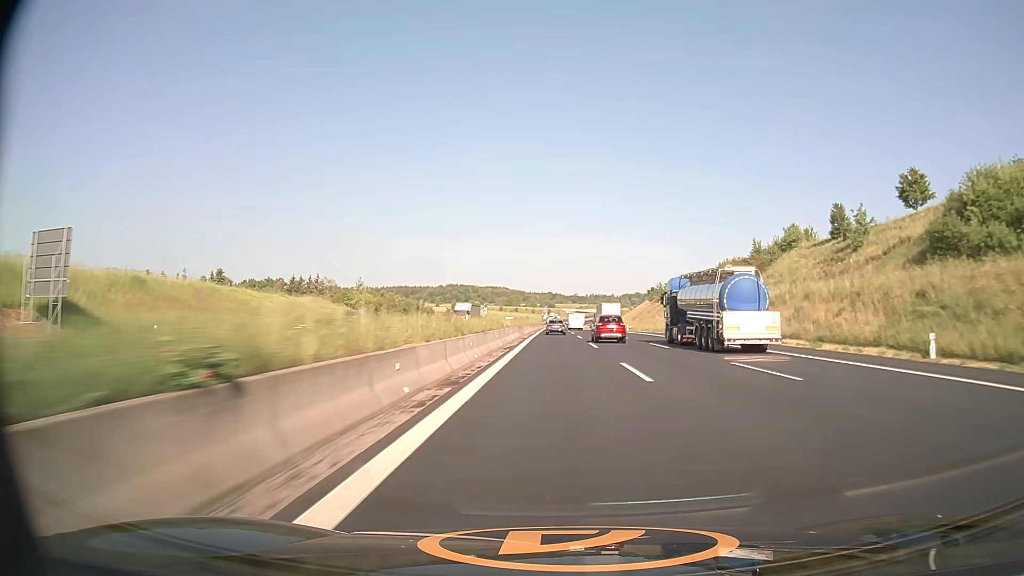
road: motorway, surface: asphalt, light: Day
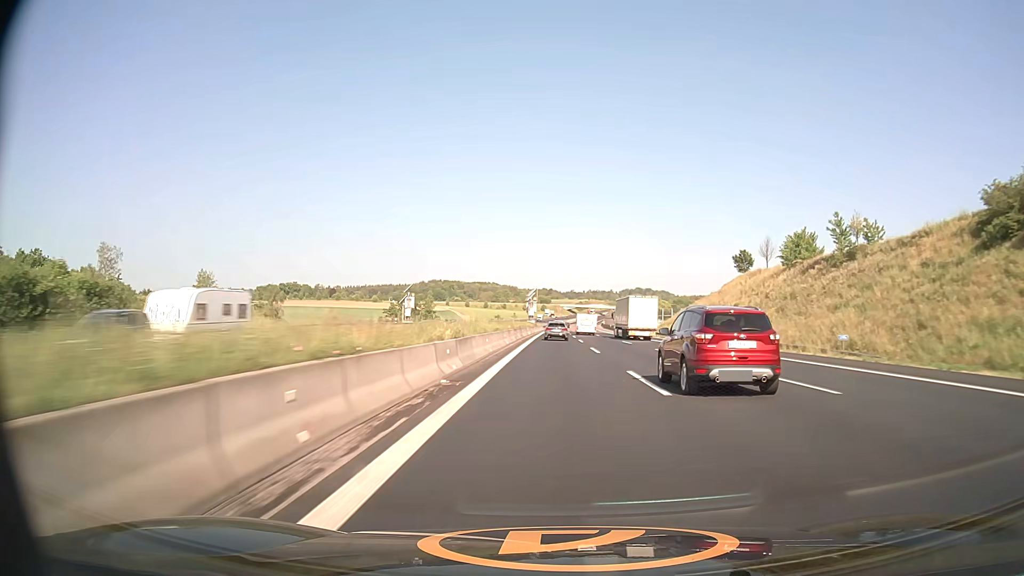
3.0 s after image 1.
(+0.4, +109.5) m; 0°
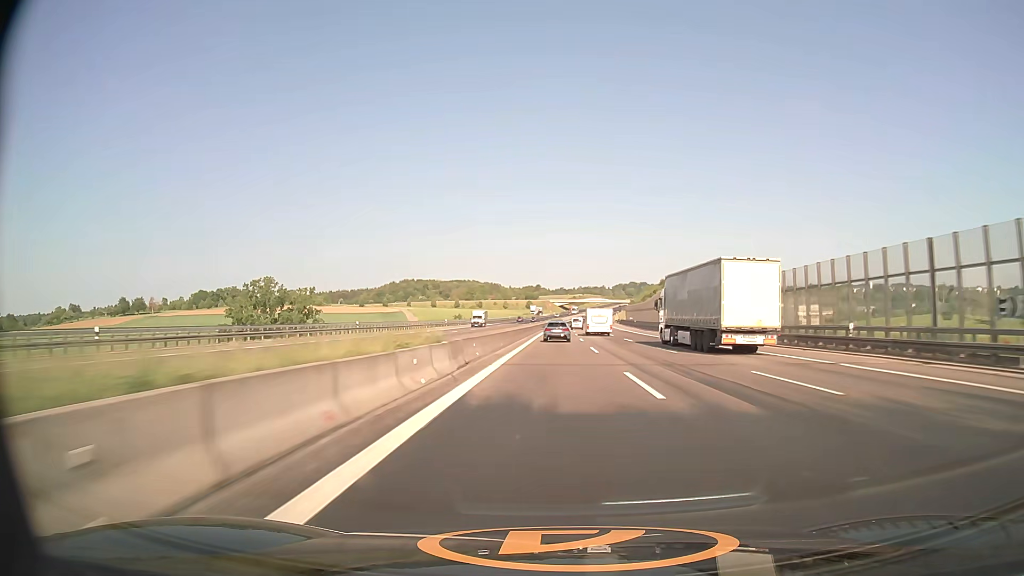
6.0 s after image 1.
(+0.9, +108.5) m; +1°
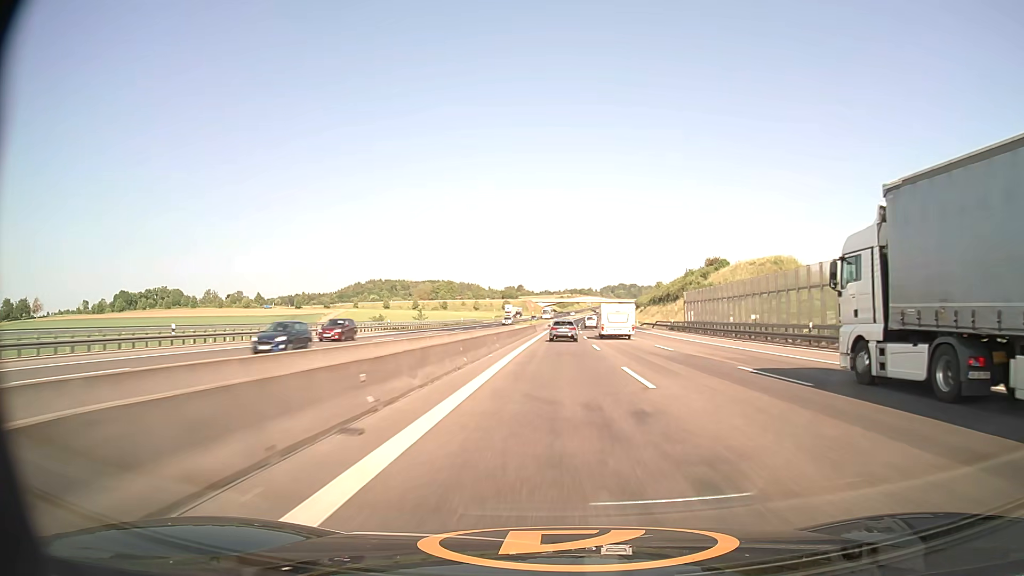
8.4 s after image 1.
(+0.8, +88.1) m; +1°
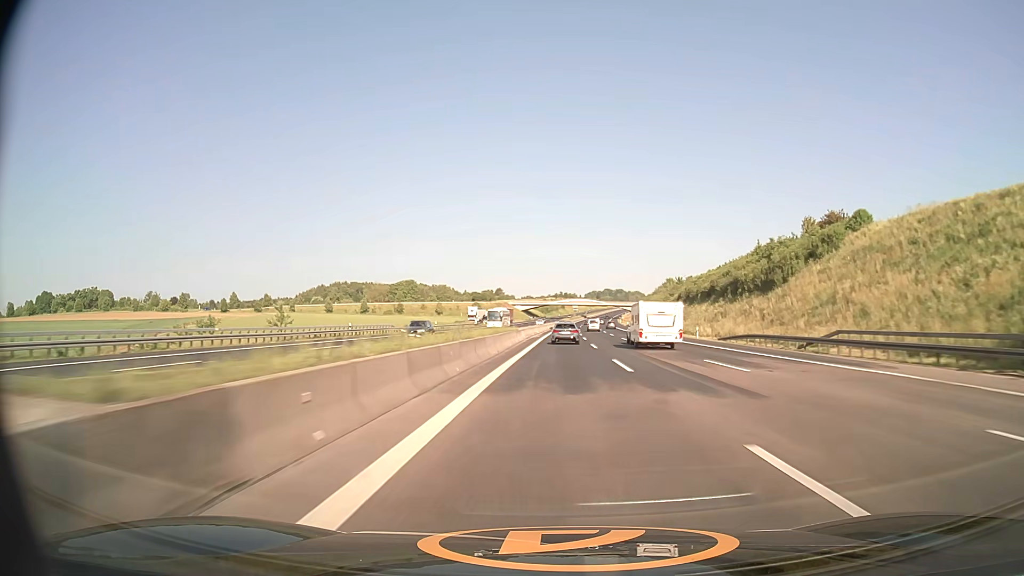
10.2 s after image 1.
(+0.7, +66.6) m; +1°
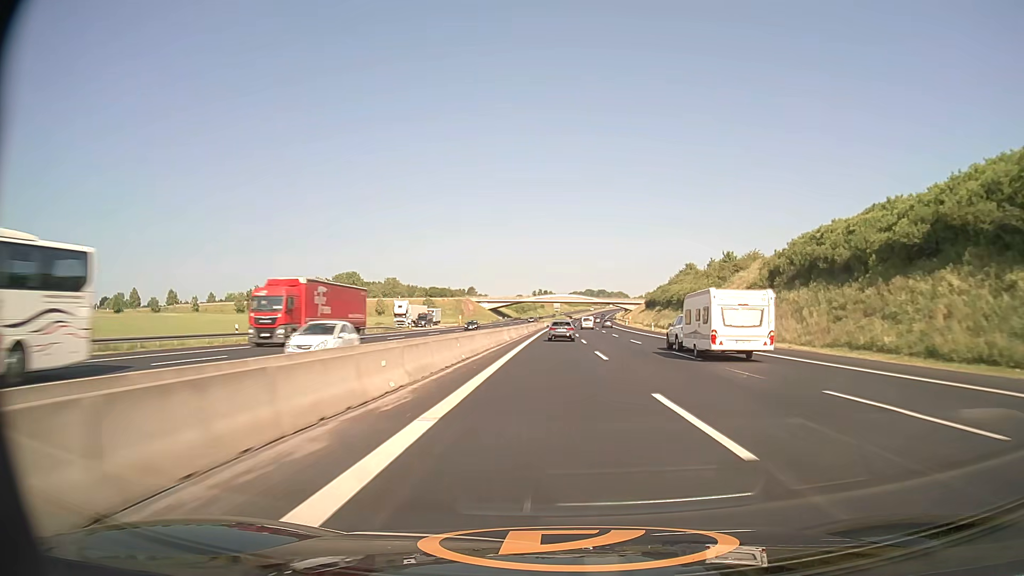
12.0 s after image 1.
(+1.1, +67.0) m; +2°
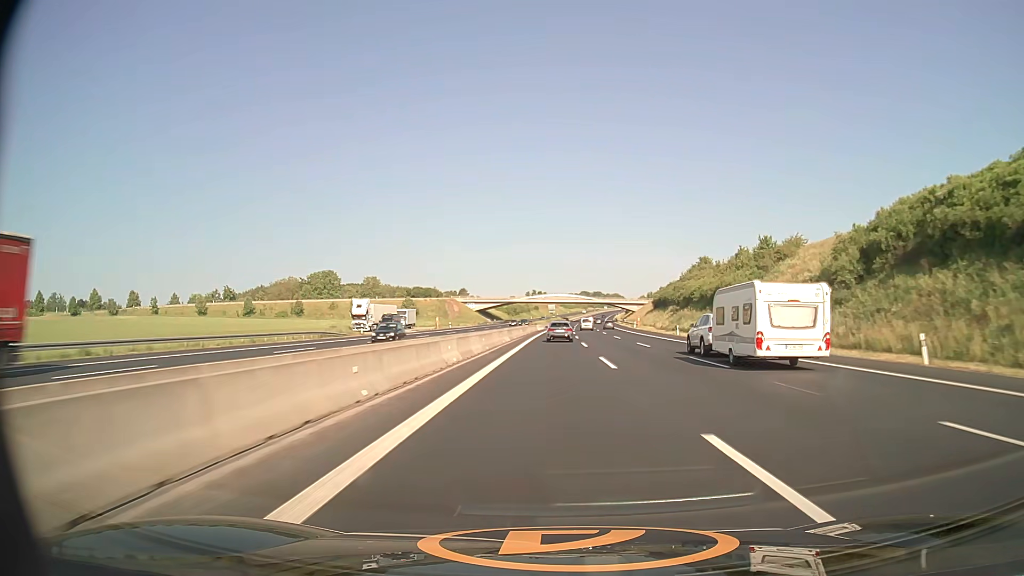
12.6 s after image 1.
(+0.1, +22.5) m; 0°
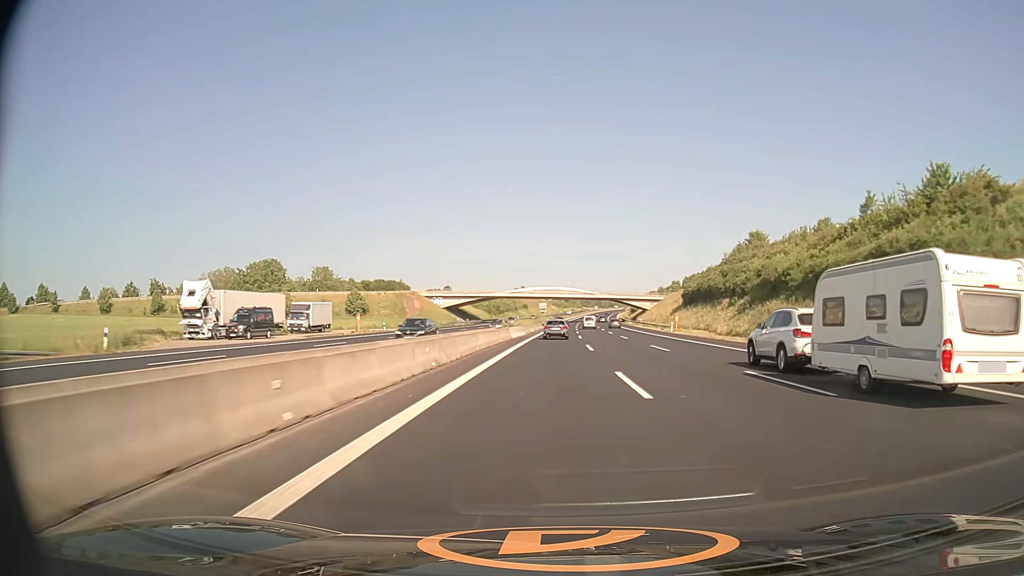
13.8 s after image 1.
(+0.4, +45.2) m; +1°
(0, +10) (0, +20) (0, +30) (0, +40) (0, +50) (0, +60) (+1, +70) (+1, +80) (+1, +90) (+2, +100) m
